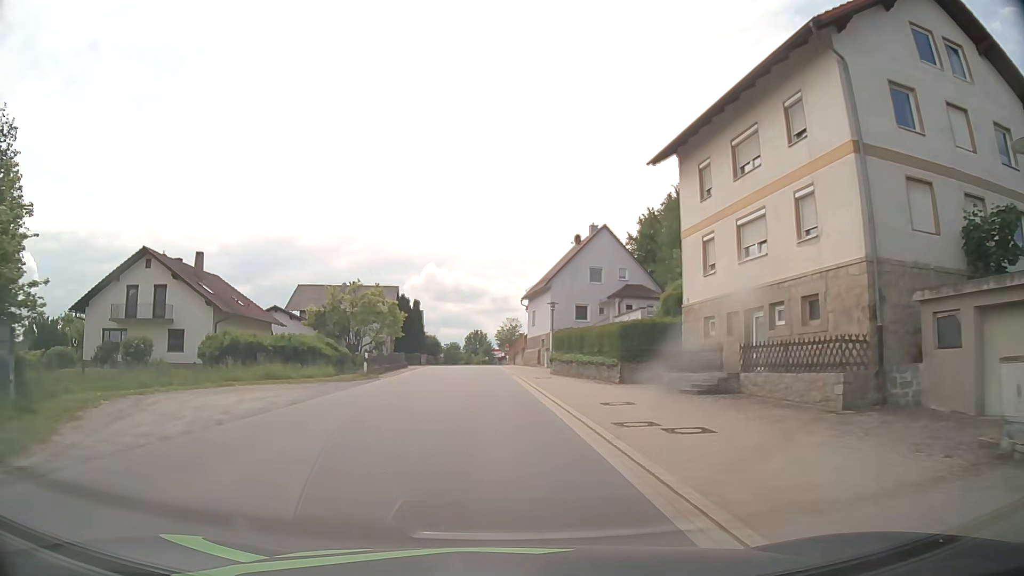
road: tertiary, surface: asphalt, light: Day
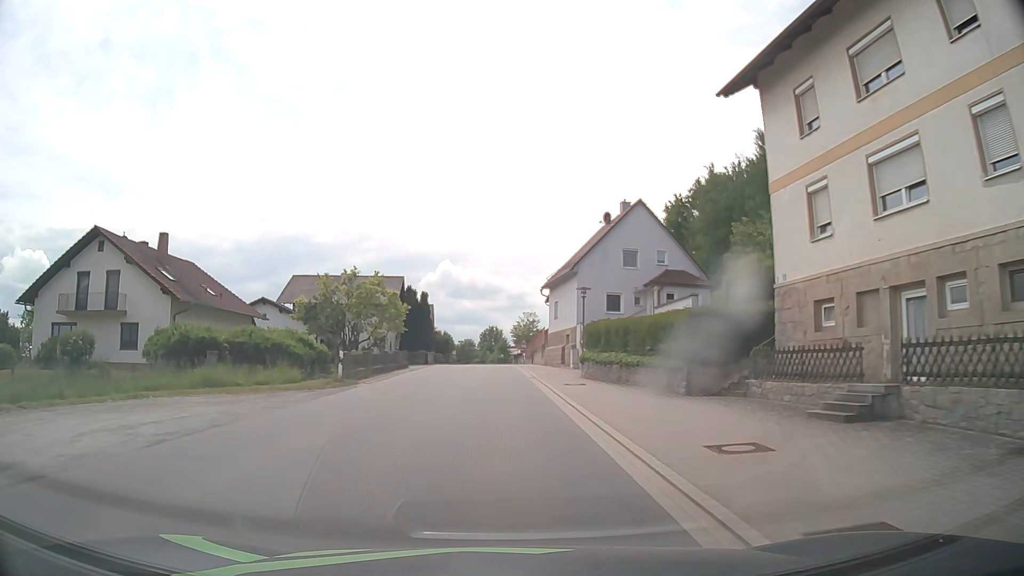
(-0.1, +7.6) m; -1°
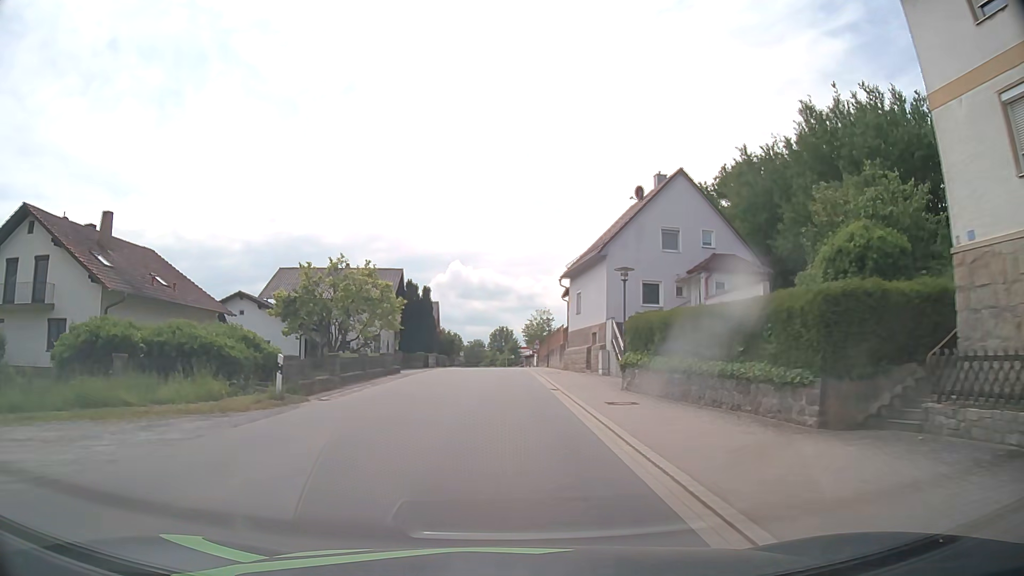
(-0.1, +7.6) m; -1°
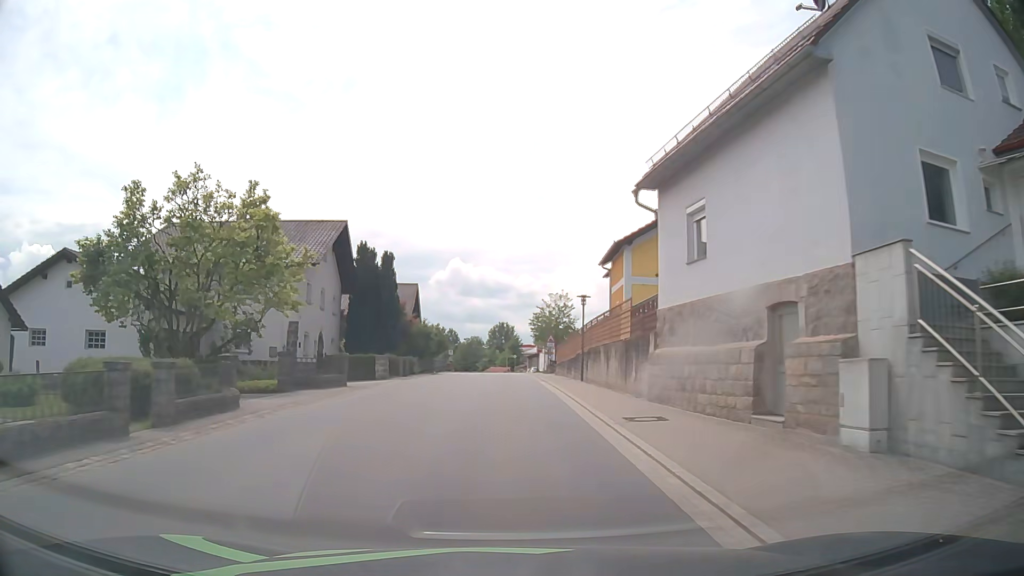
(0.0, +22.9) m; 0°
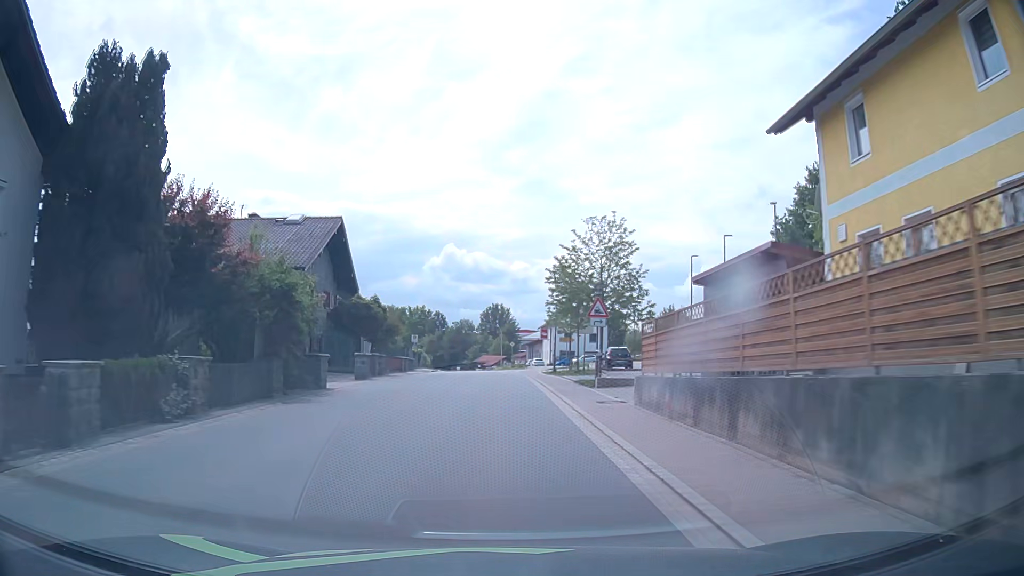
(+0.3, +30.7) m; +1°
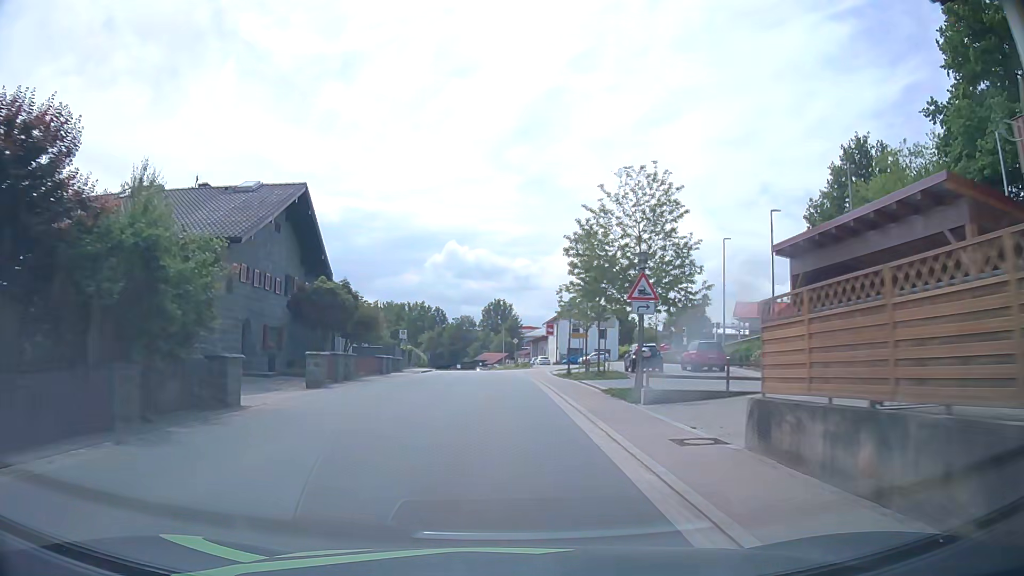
(0.0, +7.8) m; 0°
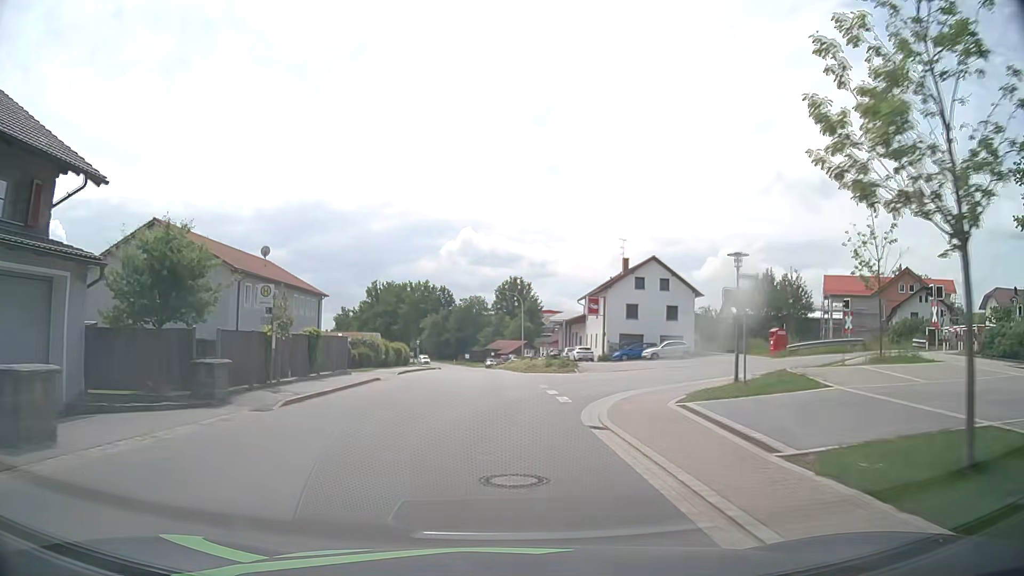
(-0.3, +31.2) m; -1°
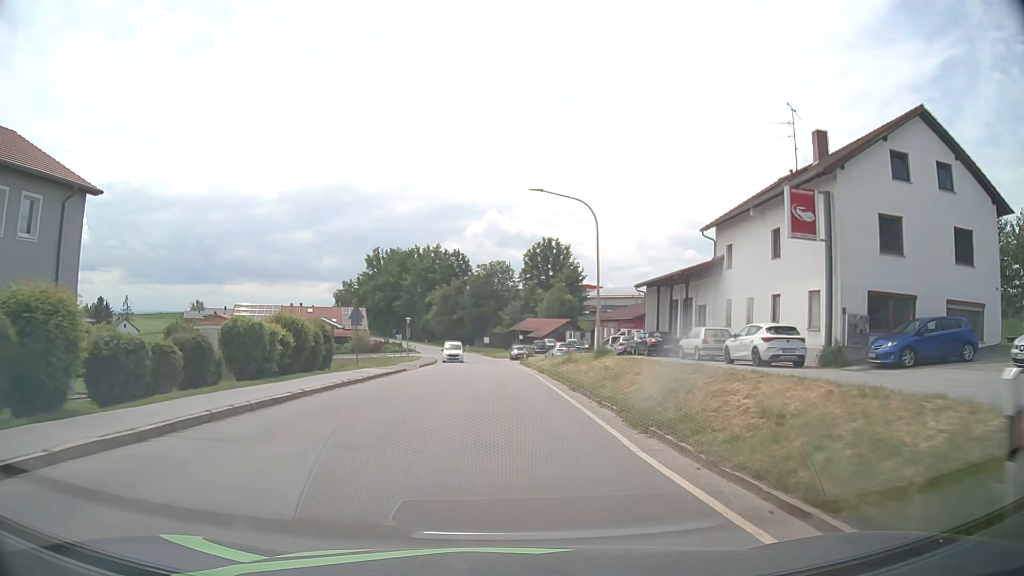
(-1.0, +39.1) m; -2°
(0, +10) (0, +20) (0, +30) (0, +40) (-1, +50) (-1, +60) (-2, +70) (-3, +80) (-5, +90) (-7, +99) m
